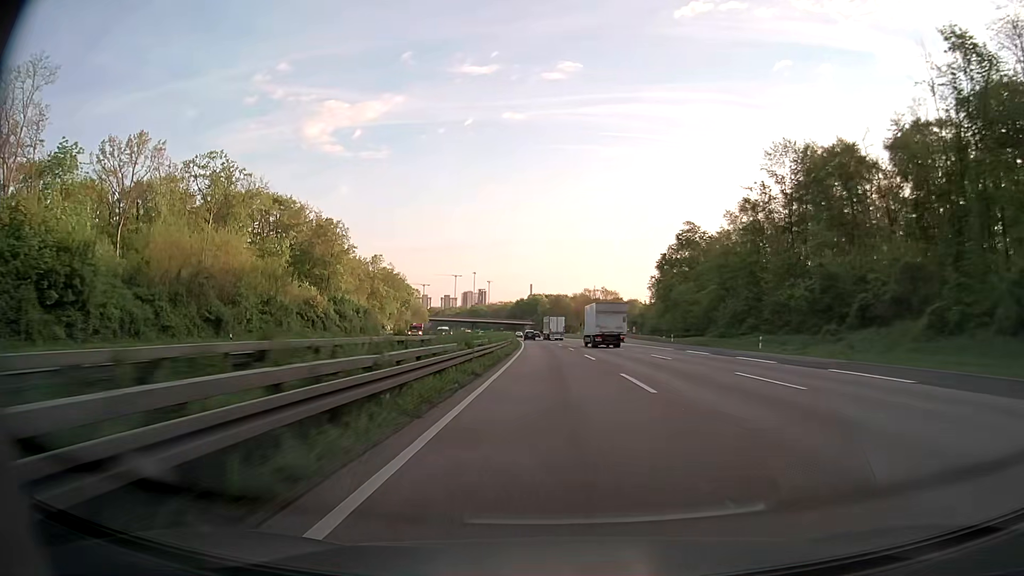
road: motorway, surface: asphalt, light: Day
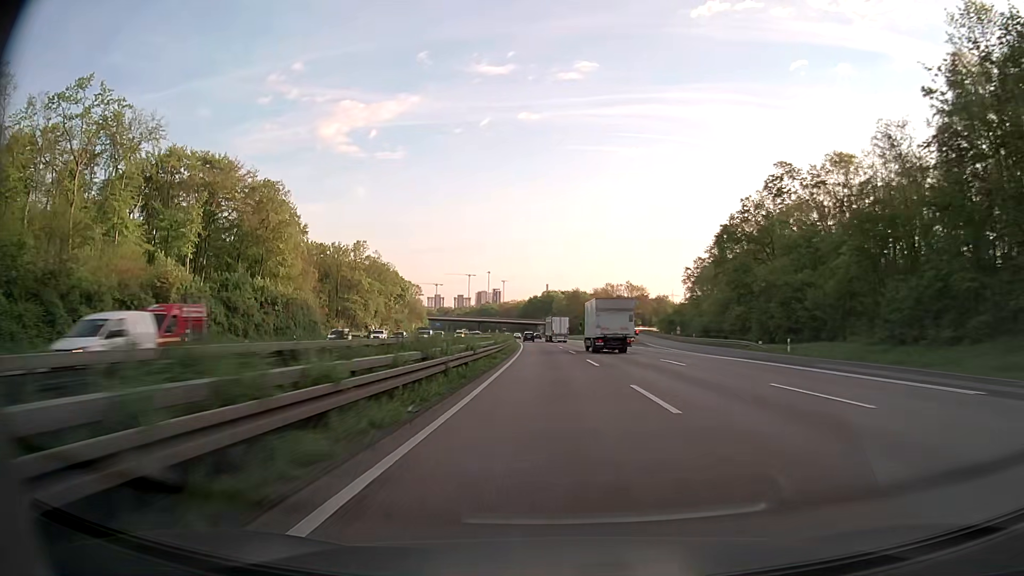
(-0.4, +38.8) m; -1°
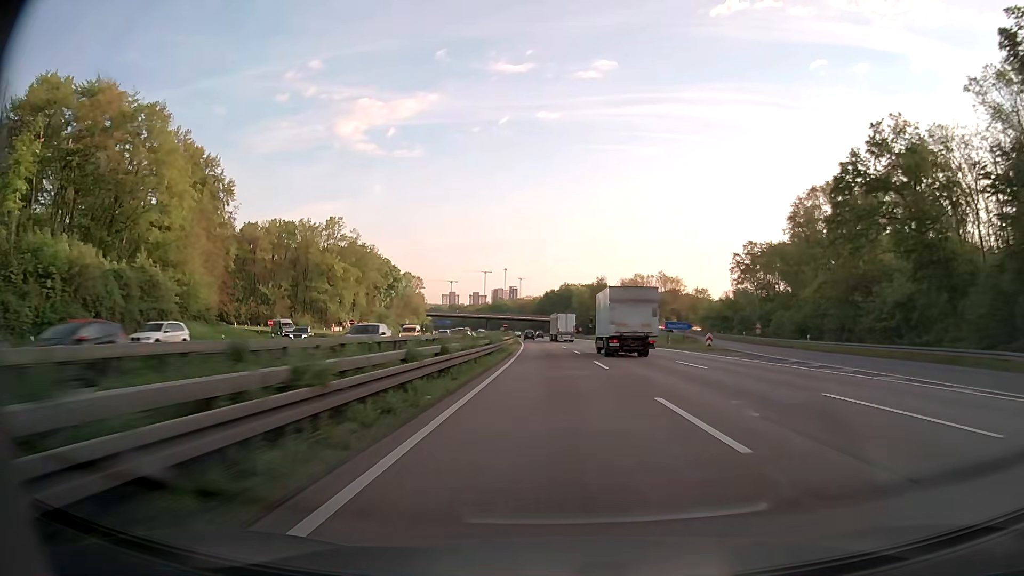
(-0.5, +38.6) m; -1°
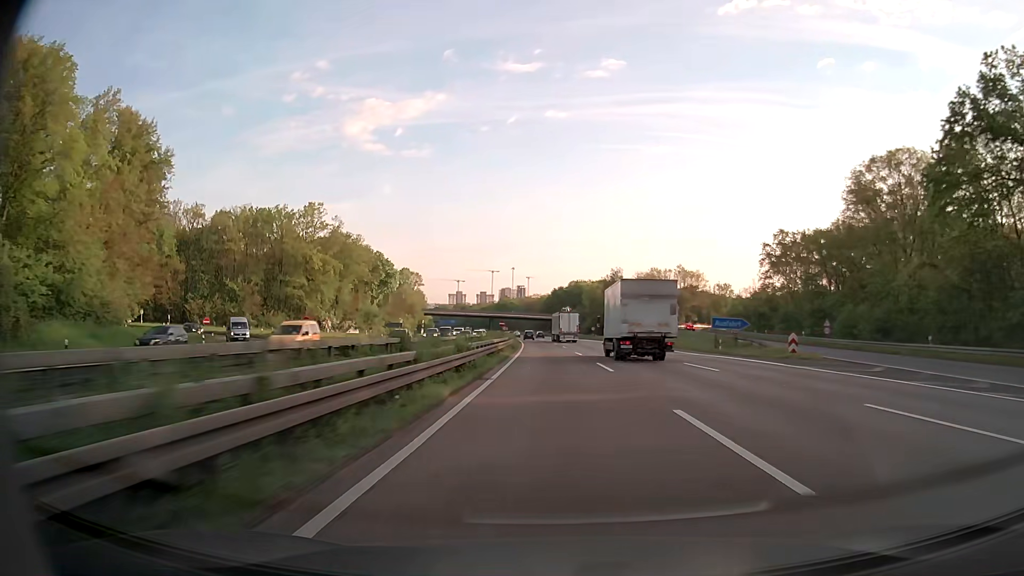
(-0.1, +19.3) m; -1°
(0, +10) (0, +20) (0, +30) (0, +40) (-1, +50) (-1, +60) (-2, +70) (-2, +80) (-2, +90) (-3, +100) m
